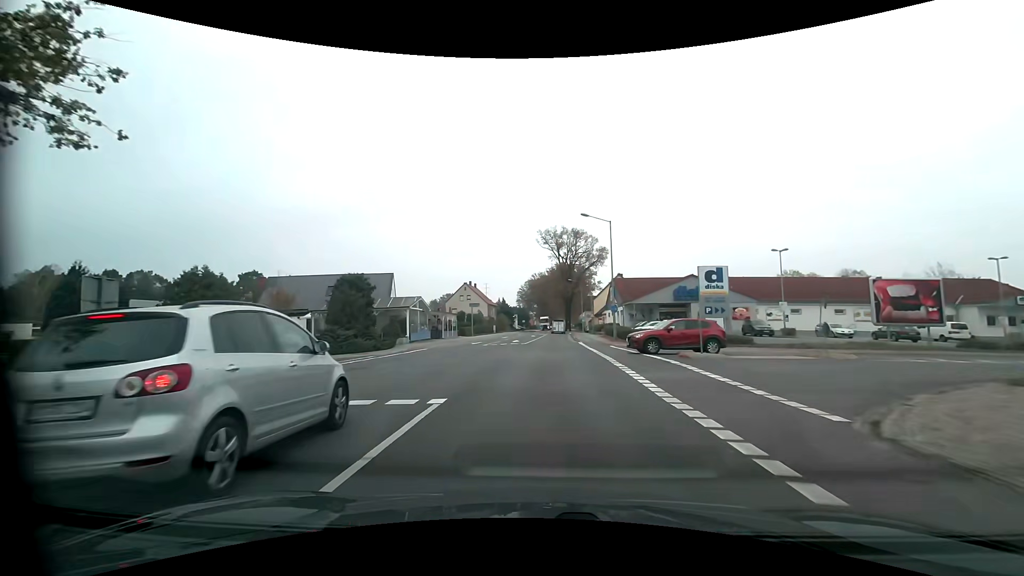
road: primary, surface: asphalt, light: Day
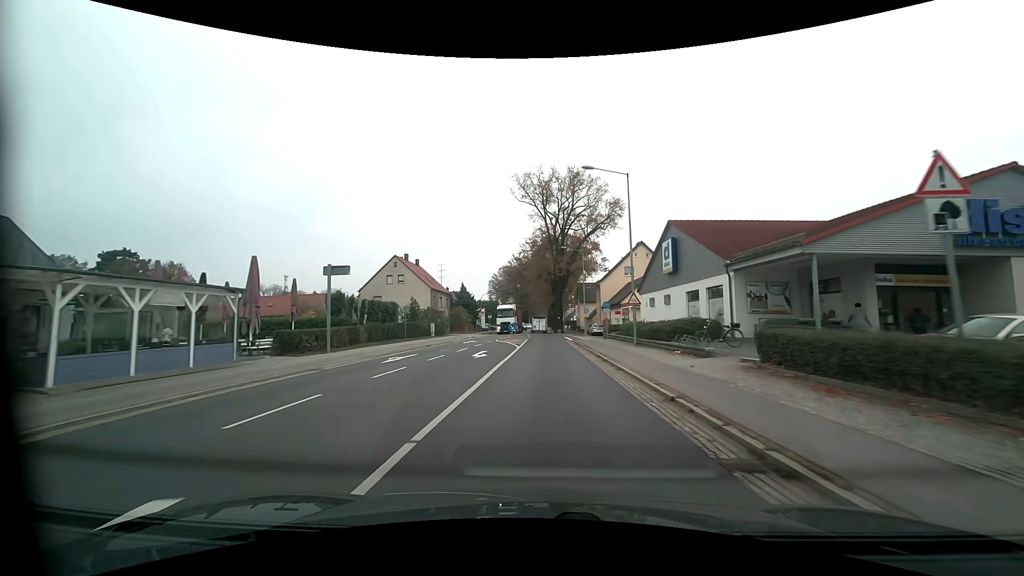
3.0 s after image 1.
(+0.9, +42.4) m; +2°
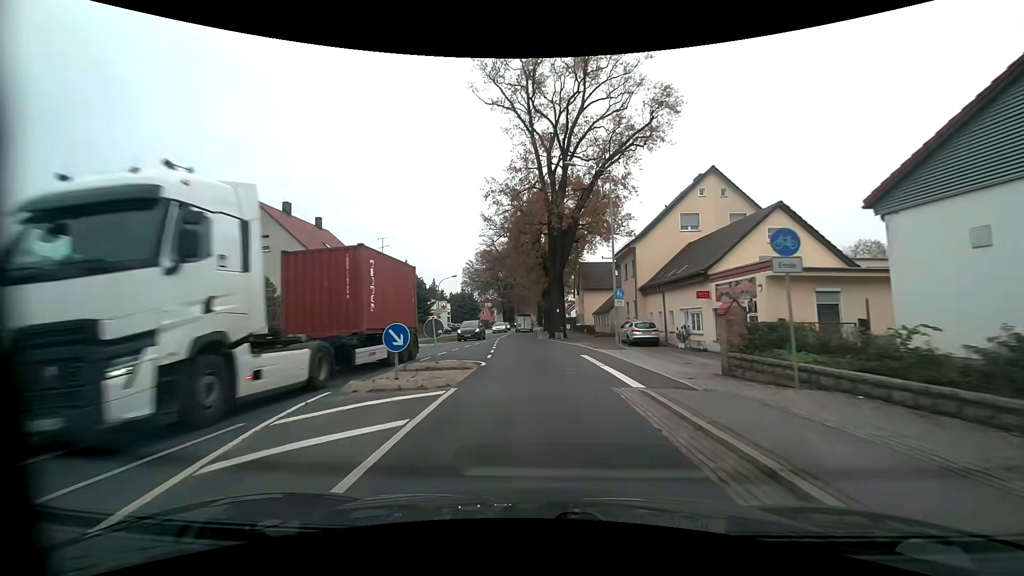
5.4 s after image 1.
(+0.5, +32.4) m; +1°
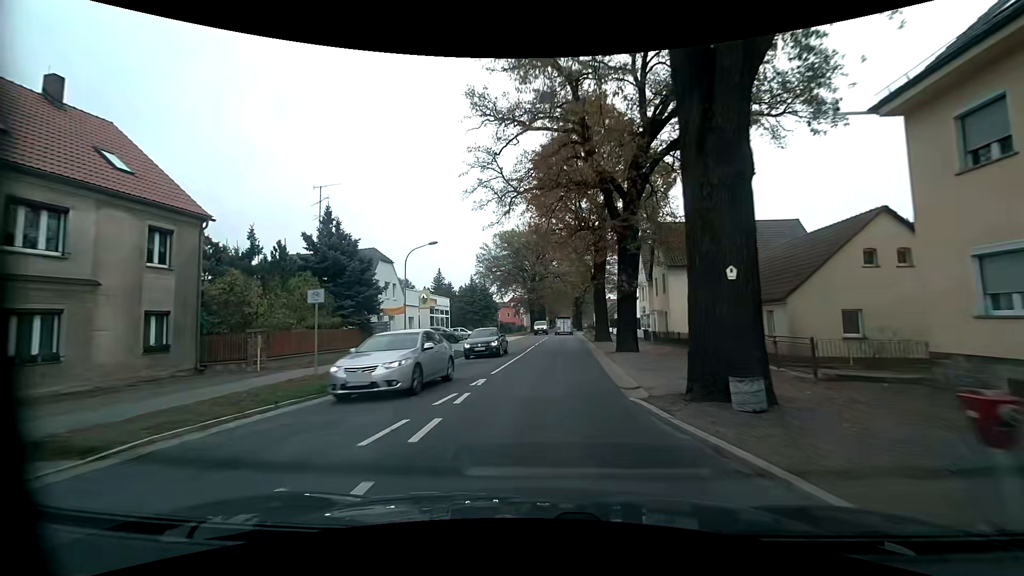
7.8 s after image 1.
(-1.1, +30.6) m; -4°
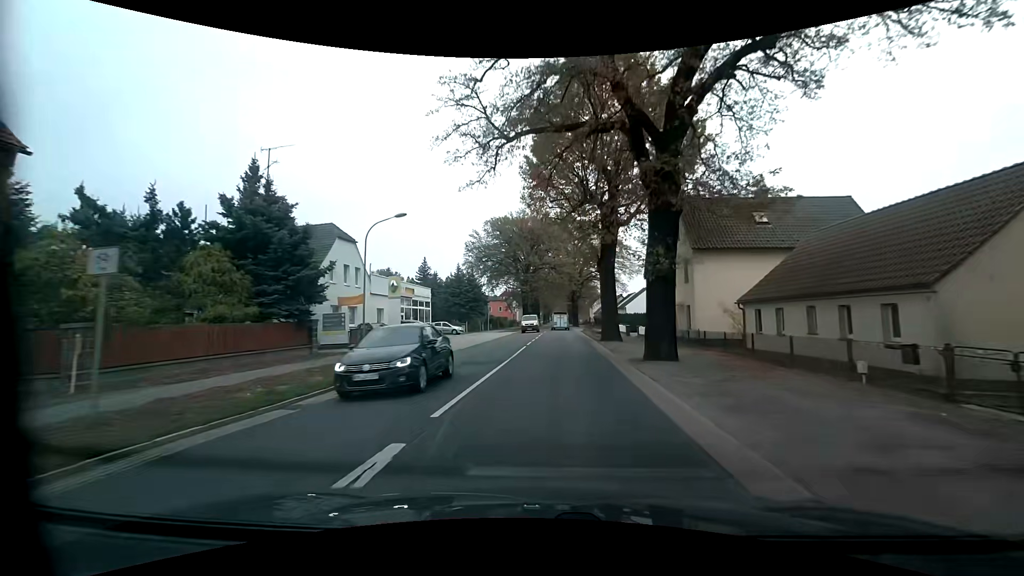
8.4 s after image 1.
(0.0, +7.7) m; +1°
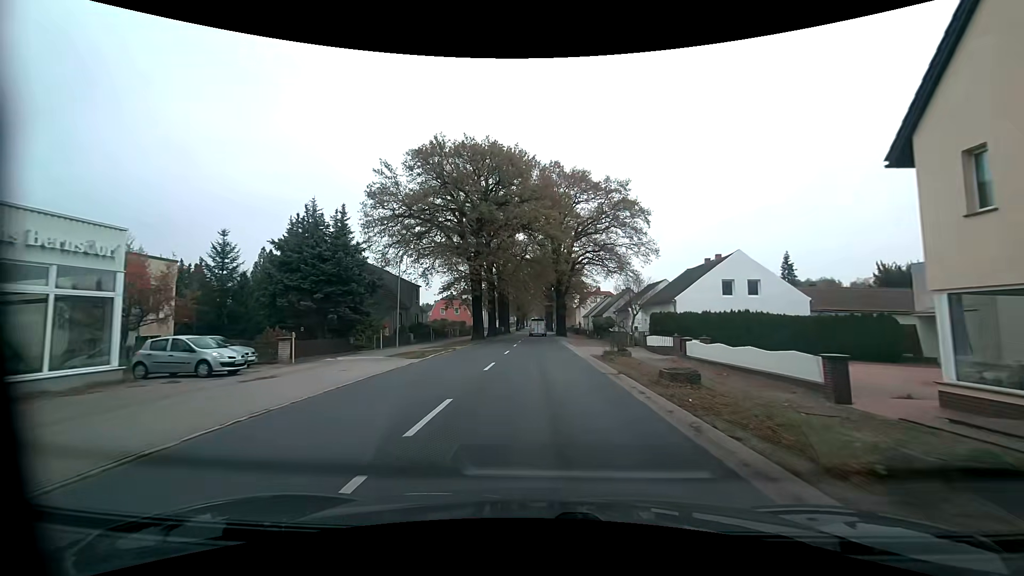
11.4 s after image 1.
(+1.2, +38.7) m; +3°
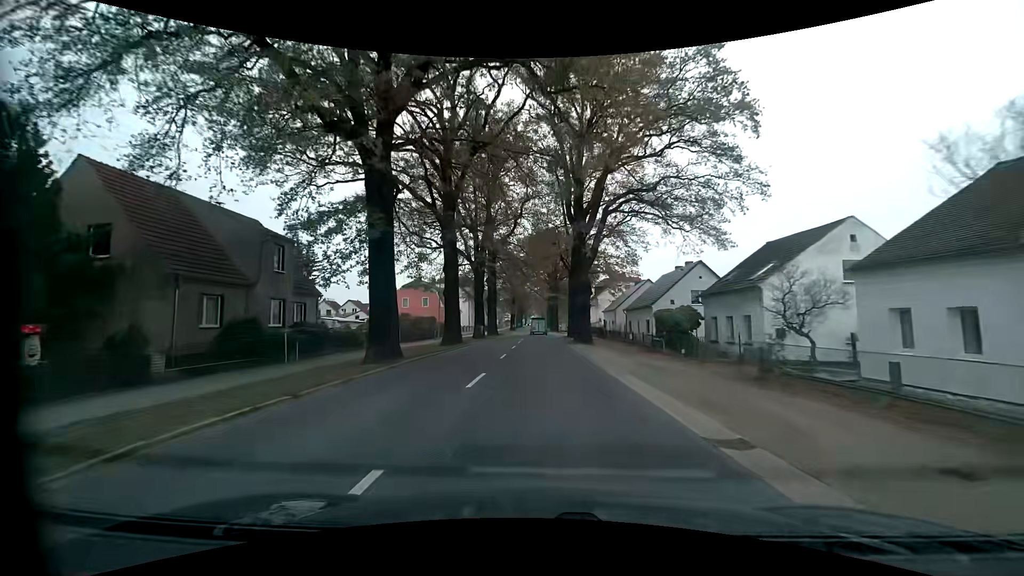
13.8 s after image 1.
(-0.4, +31.4) m; 0°
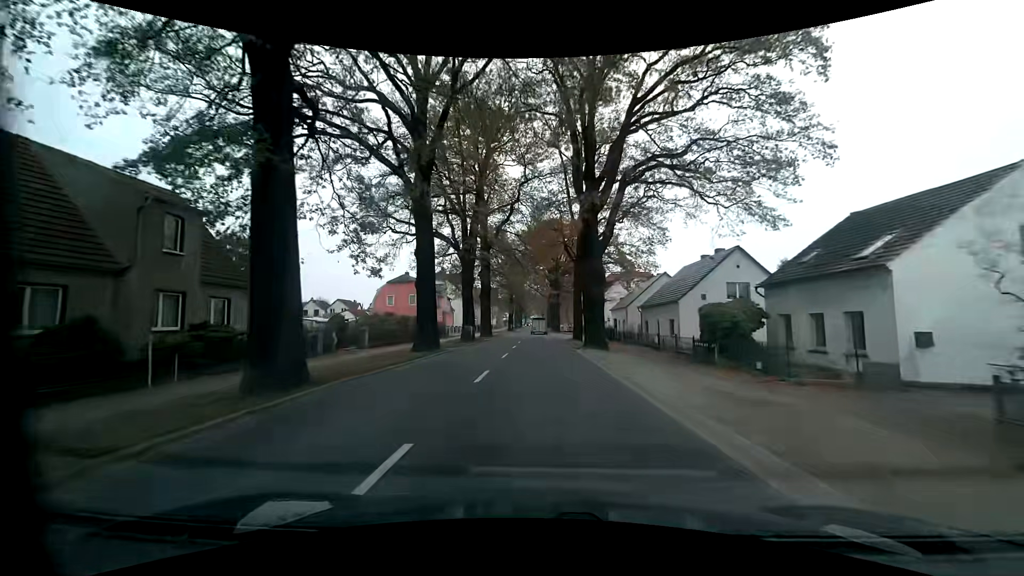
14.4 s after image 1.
(-0.1, +8.0) m; 0°
(0, +10) (0, +20) (0, +30) (0, +40) (0, +50) (0, +60) (0, +70) (0, +80) (0, +90) (0, +100) m
